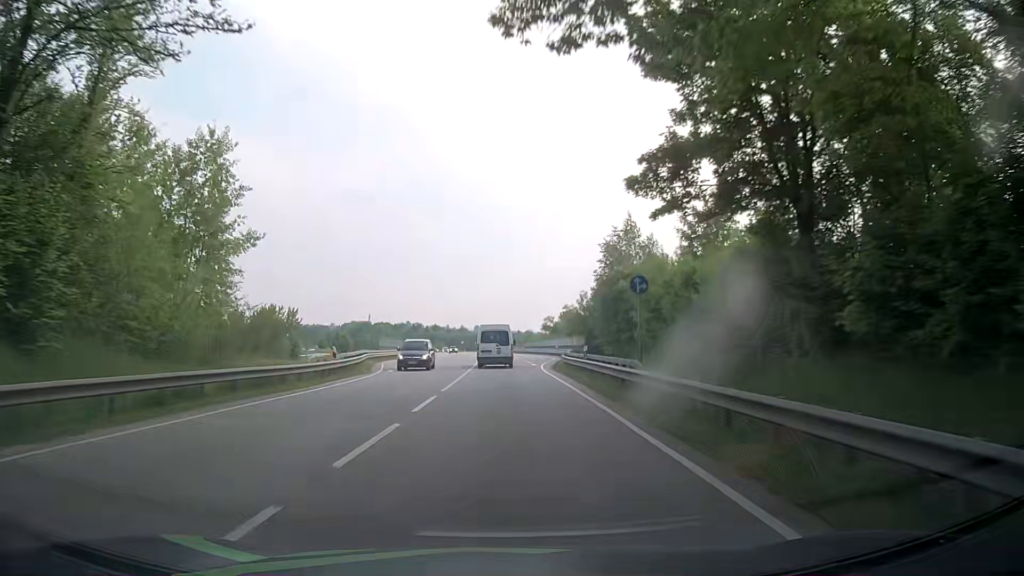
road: primary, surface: asphalt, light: Day
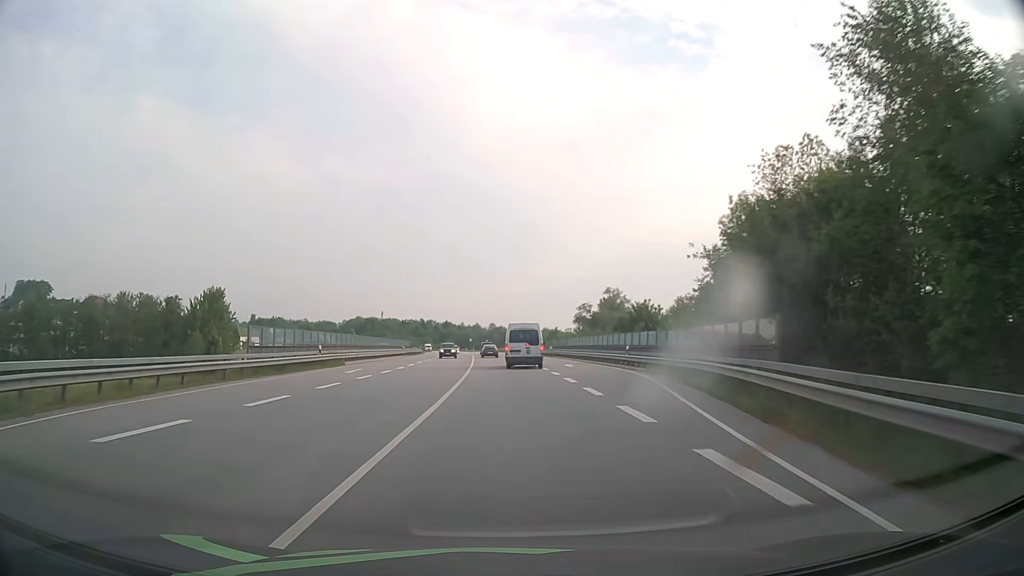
(-0.5, +38.1) m; -1°
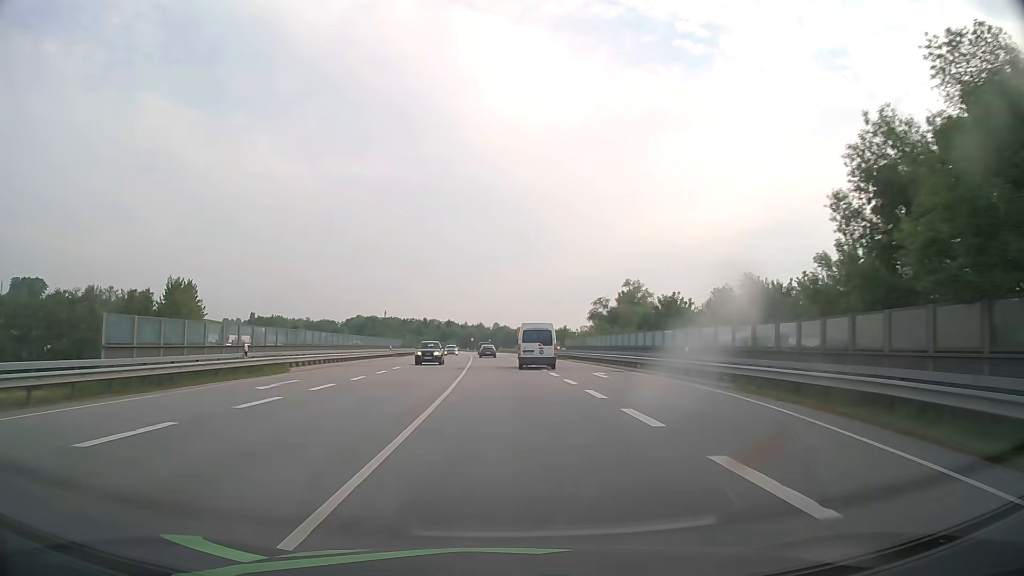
(0.0, +12.5) m; 0°
(0, +10) (0, +20) (0, +30) (-1, +40) (-1, +50) (-1, +60) (-2, +70) (-2, +80) (-3, +90) (-3, +100) m
